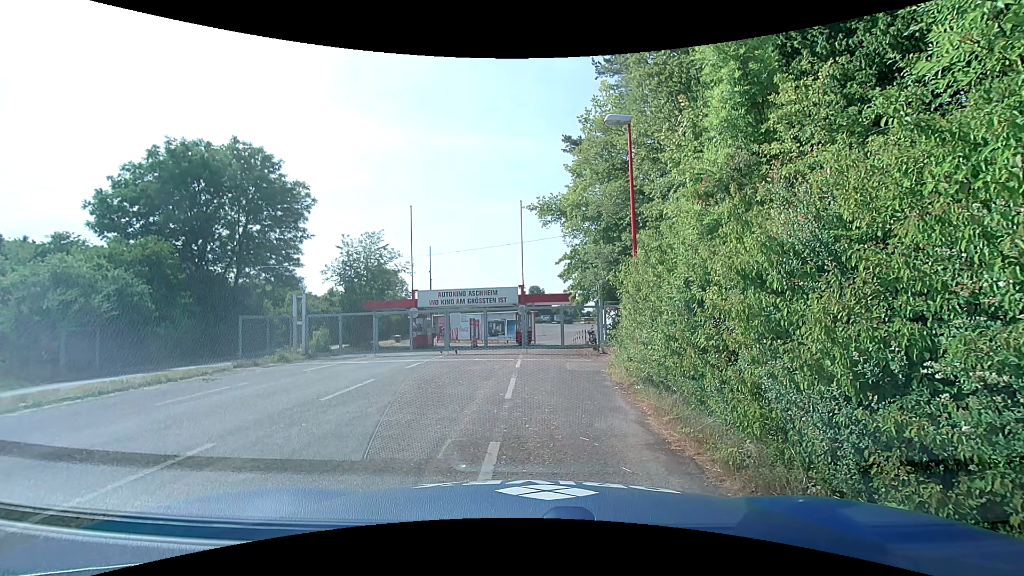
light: Day
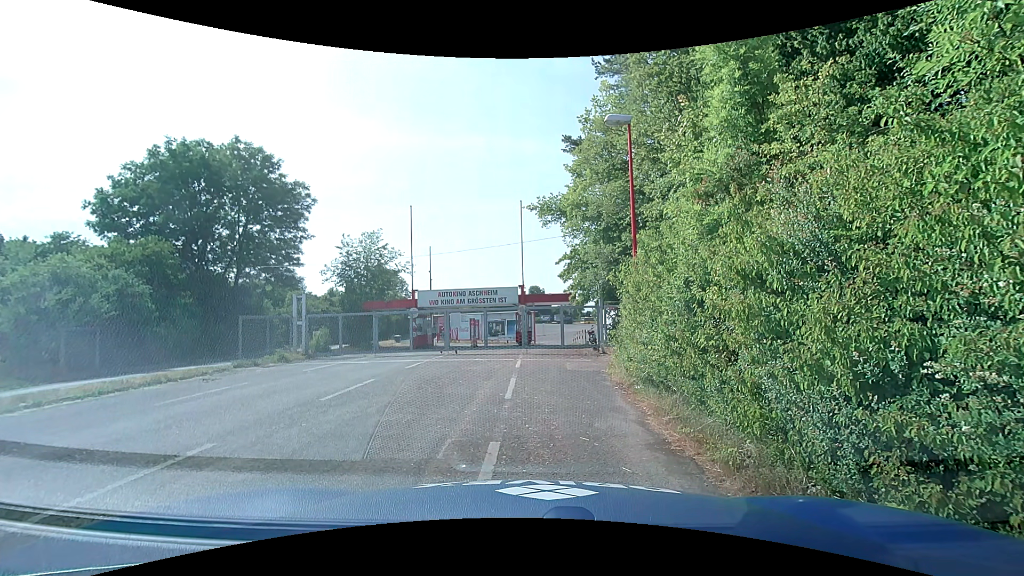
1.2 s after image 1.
(0.0, 0.0) m; 0°
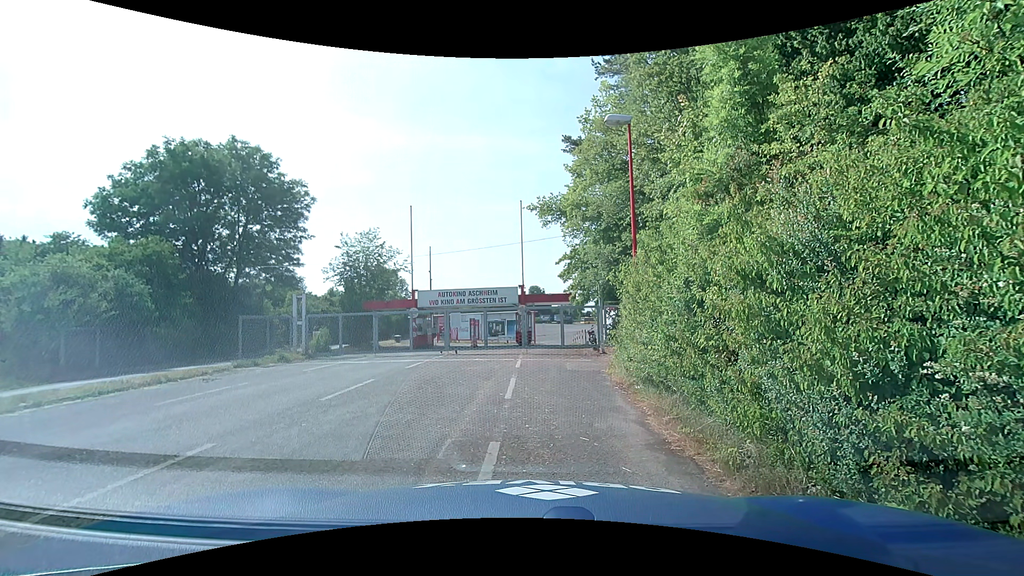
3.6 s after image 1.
(0.0, 0.0) m; 0°
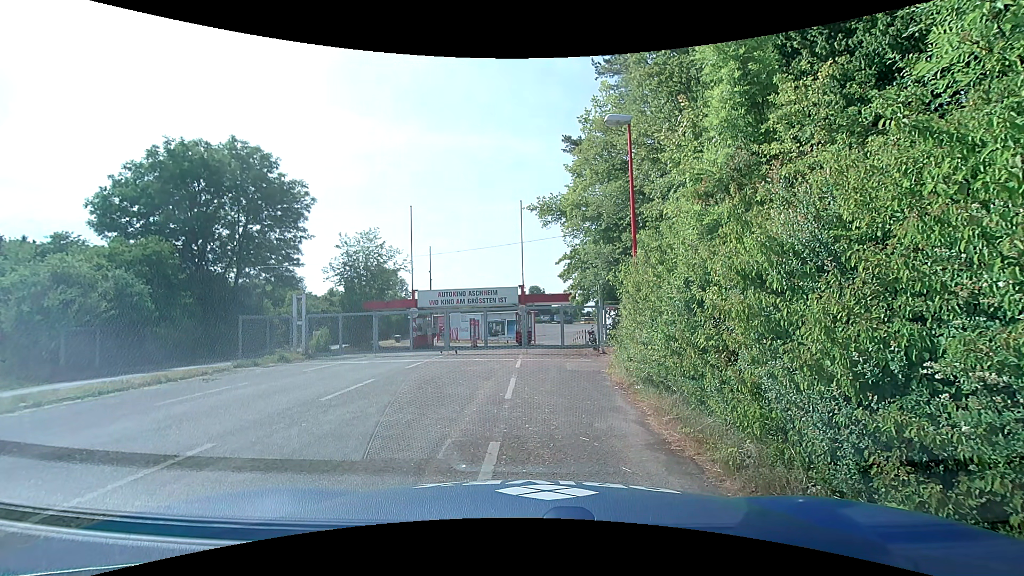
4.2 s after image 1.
(0.0, 0.0) m; 0°
